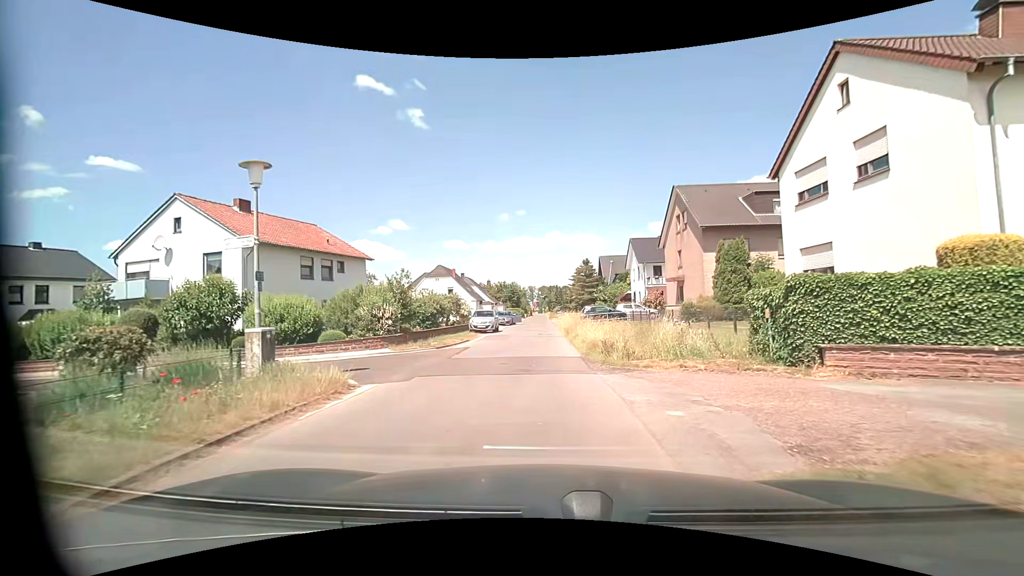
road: residential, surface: asphalt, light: Day
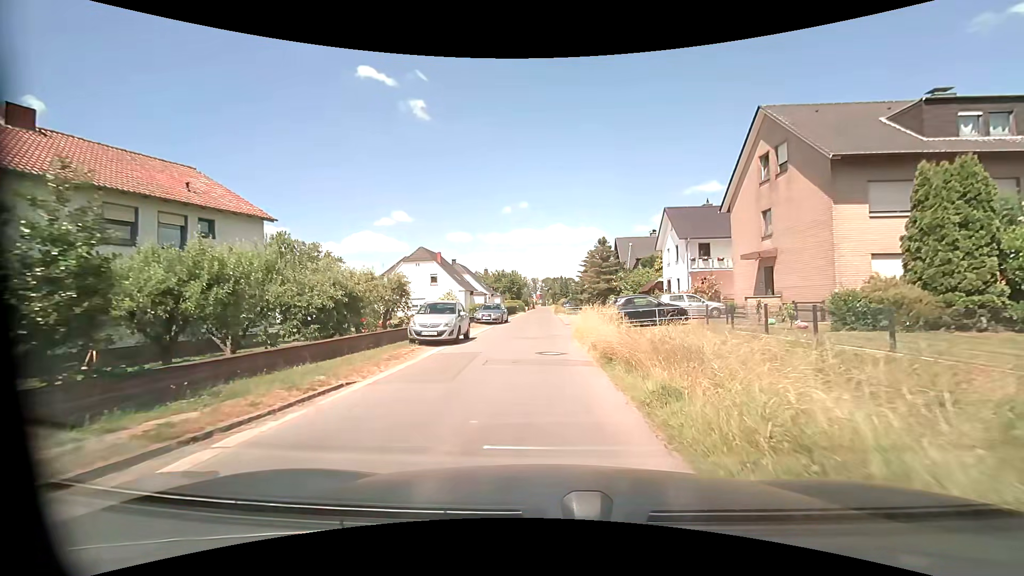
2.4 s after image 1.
(0.0, +14.7) m; 0°
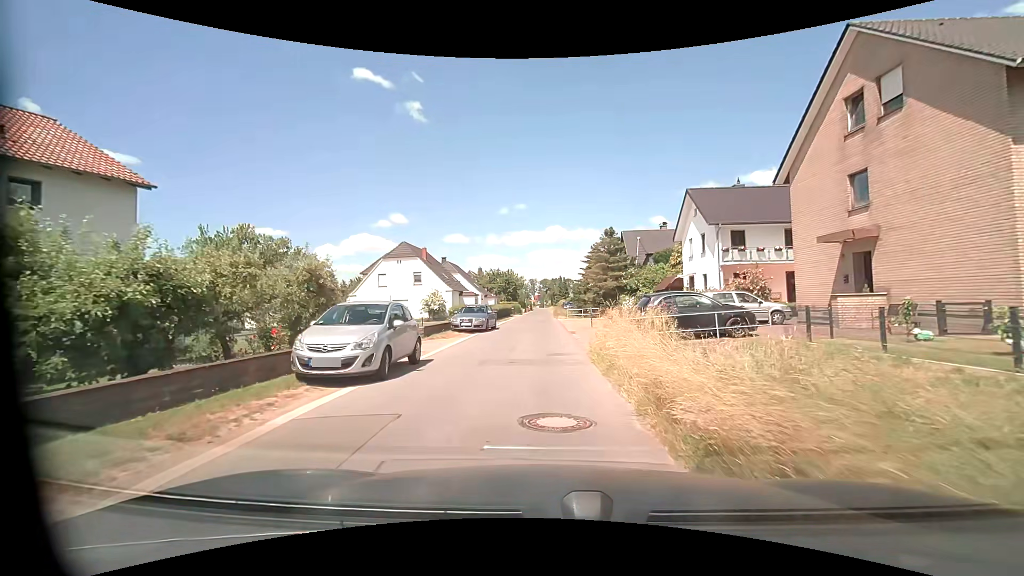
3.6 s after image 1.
(+0.1, +7.5) m; 0°
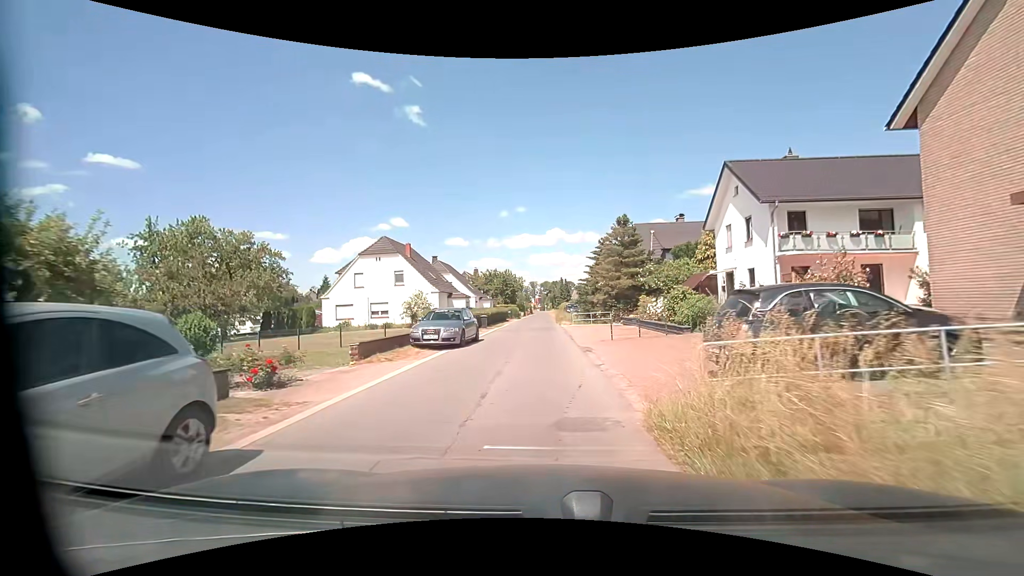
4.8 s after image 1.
(0.0, +7.6) m; 0°
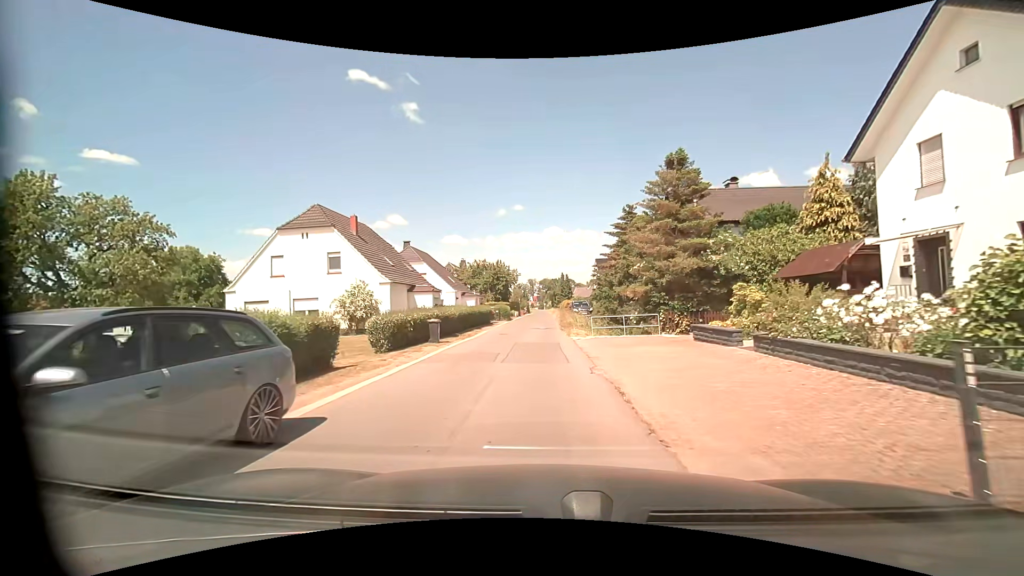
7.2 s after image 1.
(0.0, +15.5) m; 0°
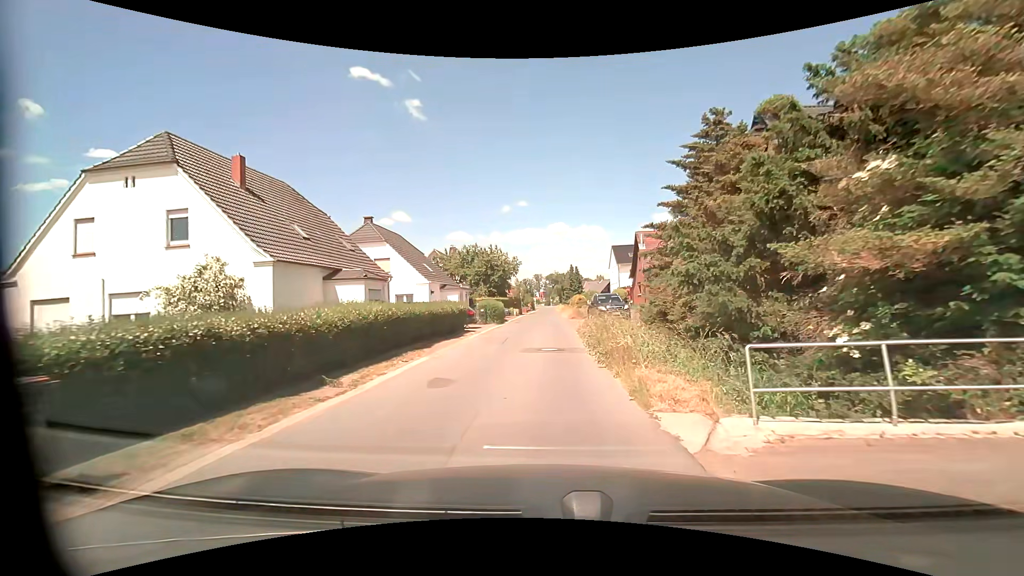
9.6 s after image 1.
(0.0, +15.8) m; 0°
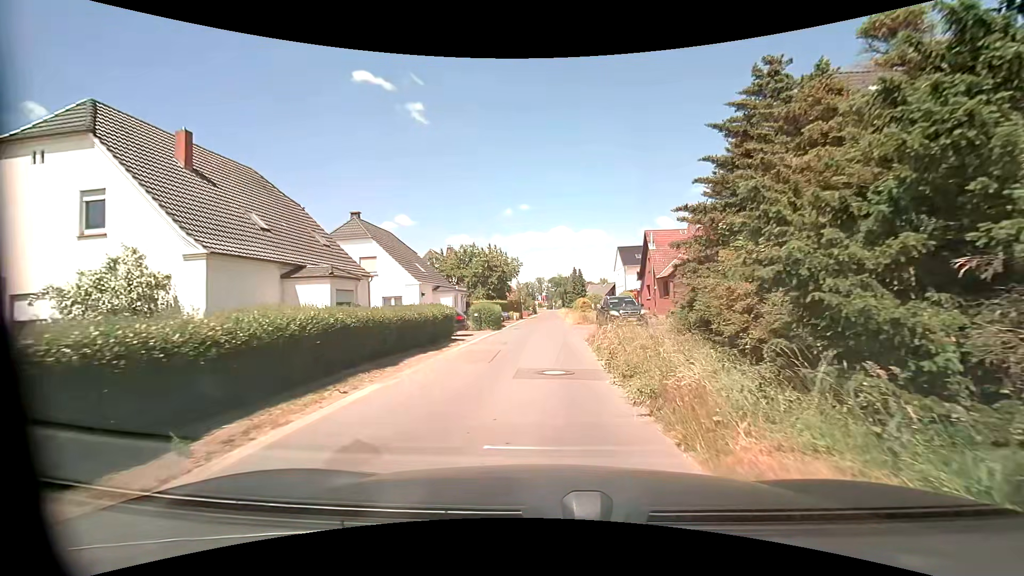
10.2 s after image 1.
(0.0, +4.0) m; -1°
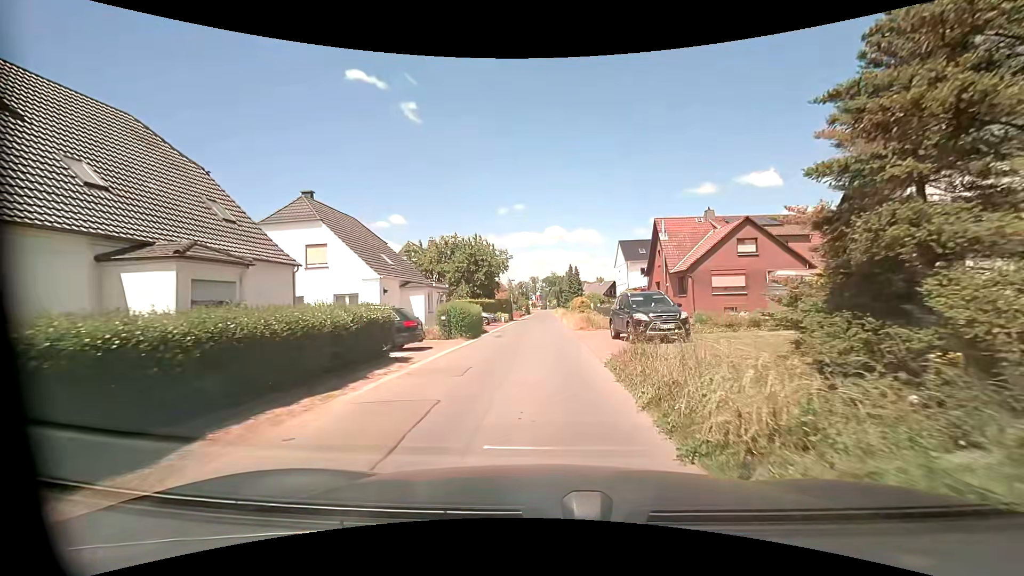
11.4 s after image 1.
(0.0, +7.7) m; +2°
(0, +10) (0, +20) (0, +30) (-1, +40) (-1, +50) (-1, +60) (-1, +70) (-1, +80) (-1, +90) (-2, +100) m
